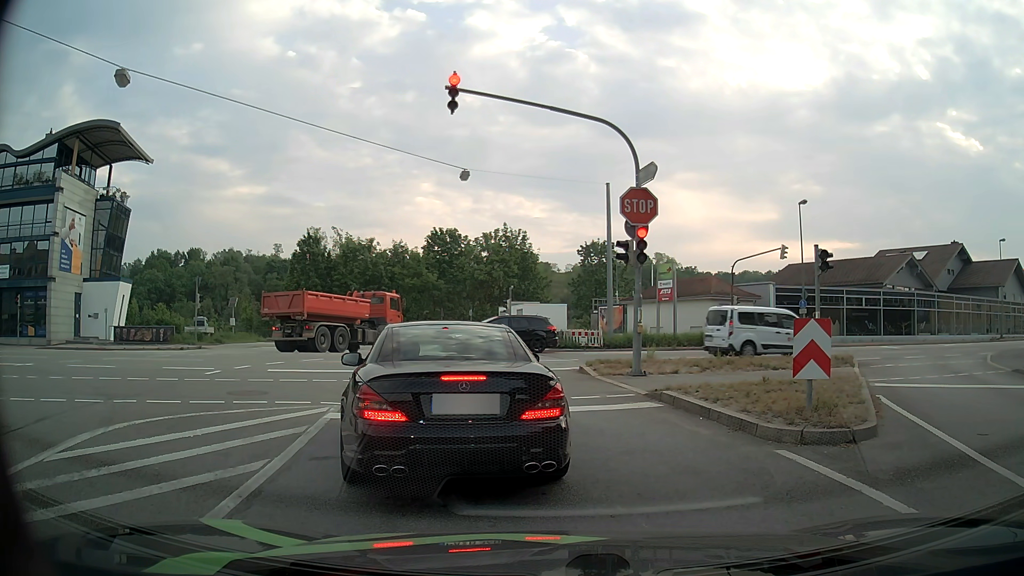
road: tertiary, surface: asphalt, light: Day
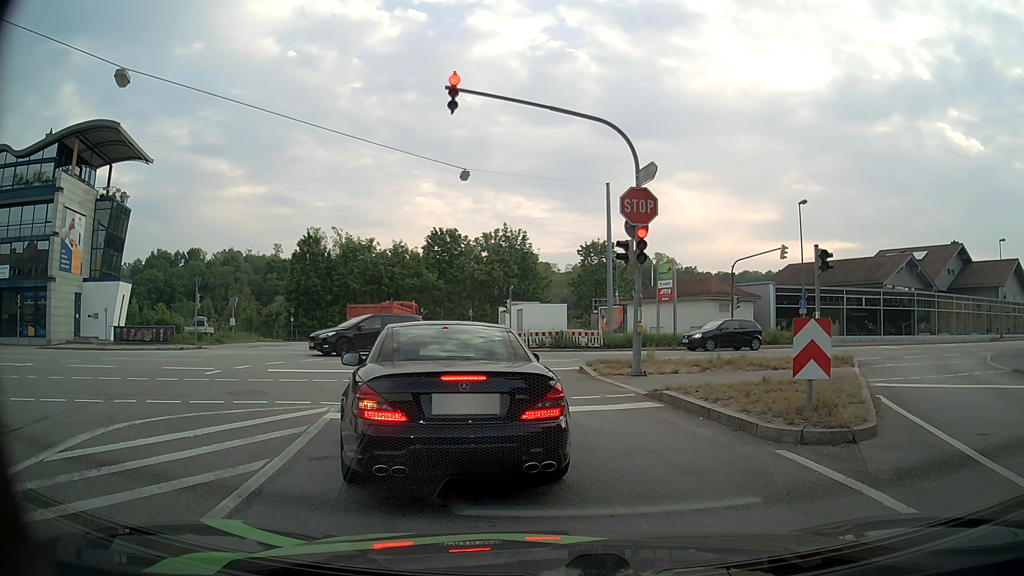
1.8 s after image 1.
(0.0, 0.0) m; 0°
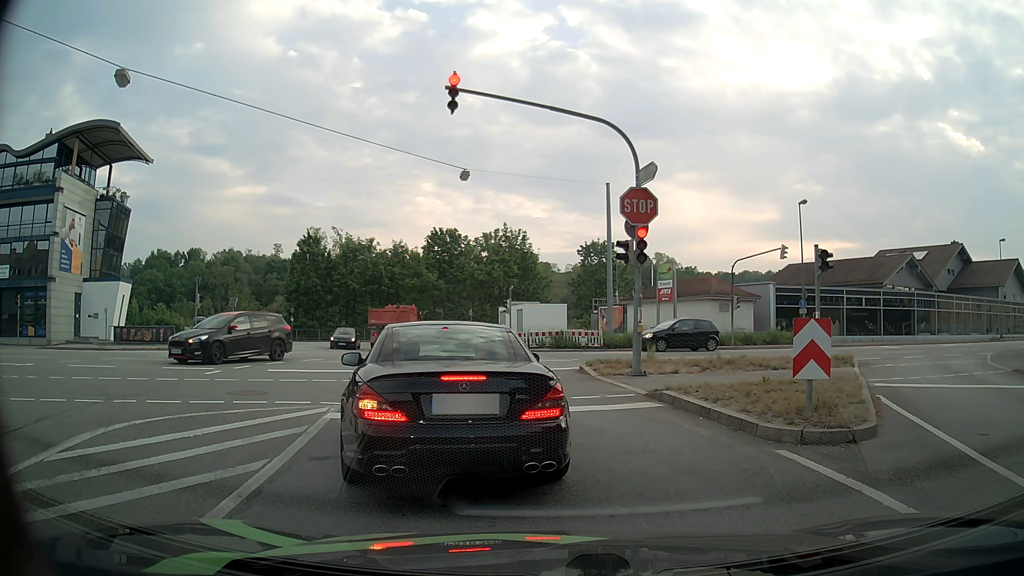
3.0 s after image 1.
(0.0, 0.0) m; 0°
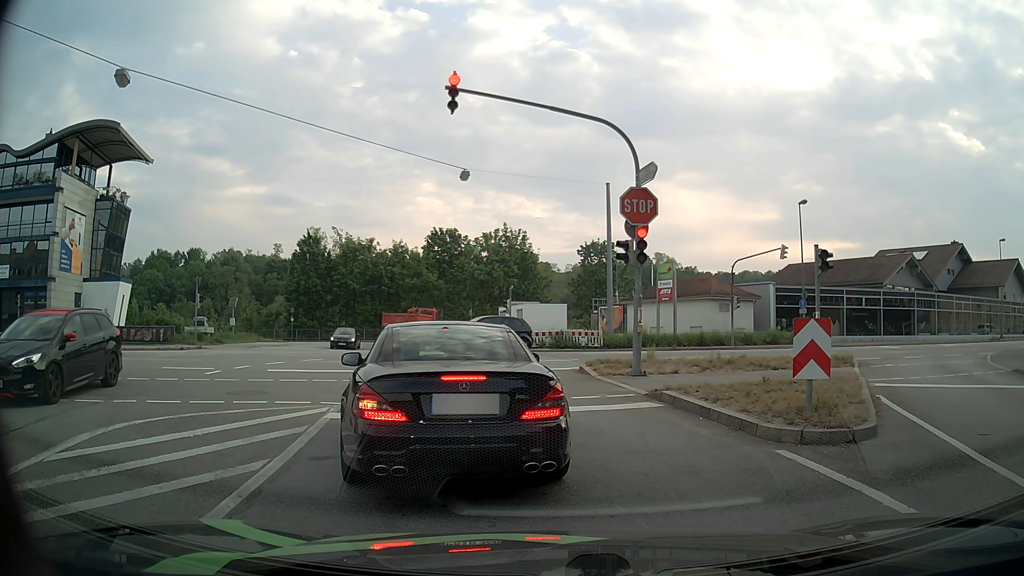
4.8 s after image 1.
(0.0, 0.0) m; 0°
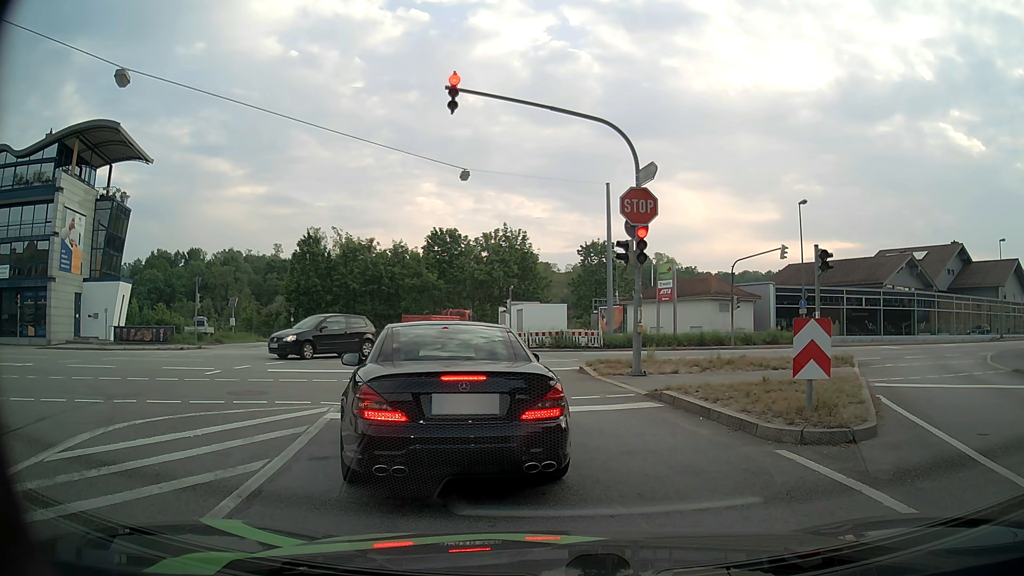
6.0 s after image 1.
(0.0, 0.0) m; 0°
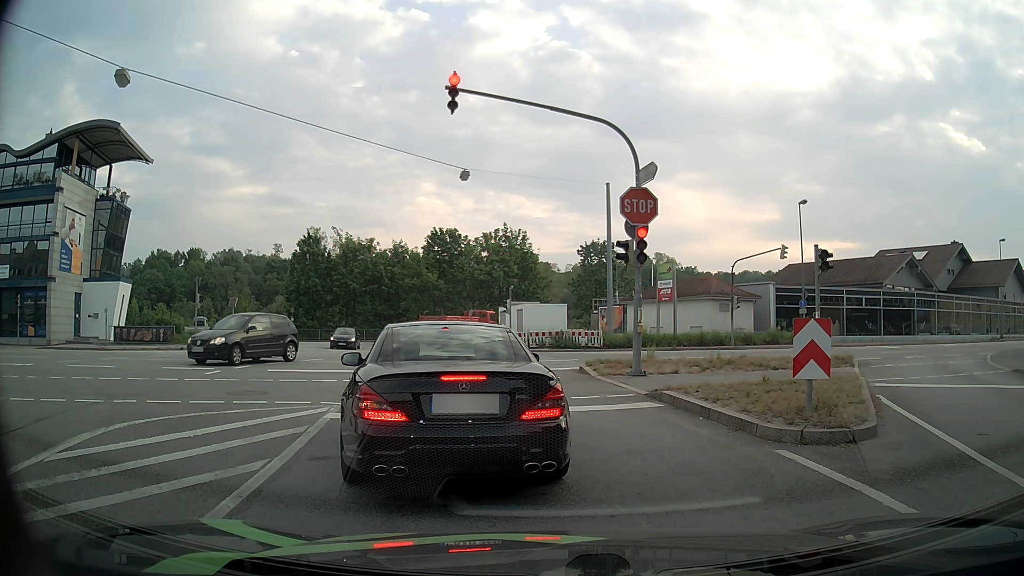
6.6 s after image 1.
(0.0, 0.0) m; 0°
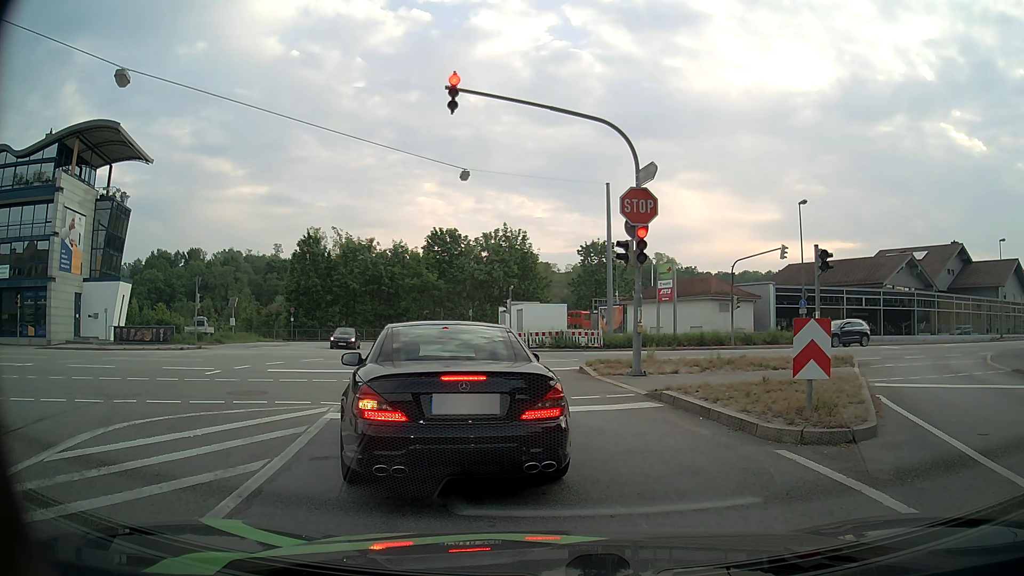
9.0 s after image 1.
(0.0, 0.0) m; 0°
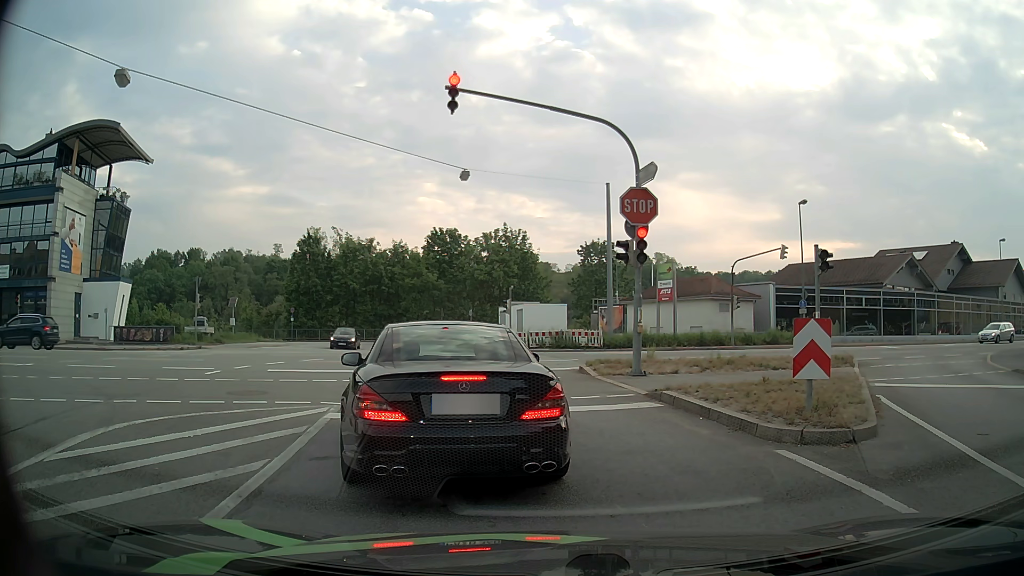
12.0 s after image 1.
(0.0, 0.0) m; 0°
(-1, +10) (-3, +20) (-6, +29) (-9, +39) (-11, +49) (-10, +58) (-3, +66) (+5, +71) (+14, +77) (+22, +82) m
